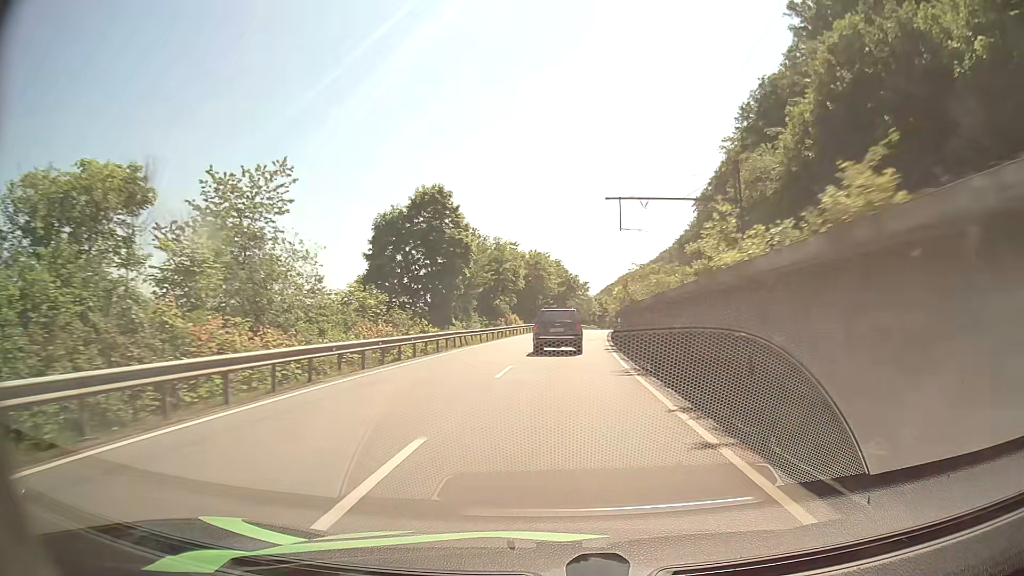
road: primary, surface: asphalt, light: Day
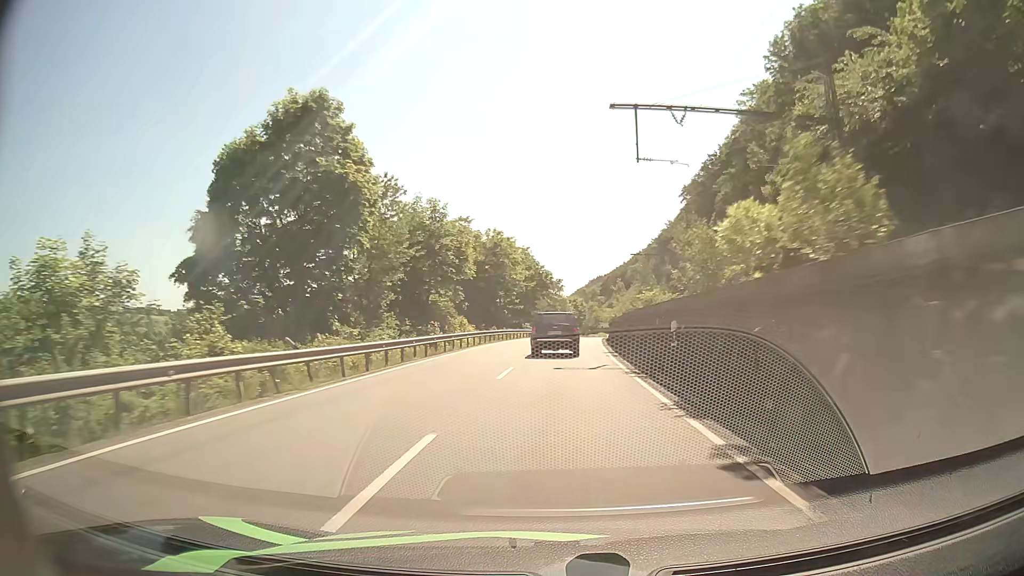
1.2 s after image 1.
(+0.5, +23.2) m; +2°
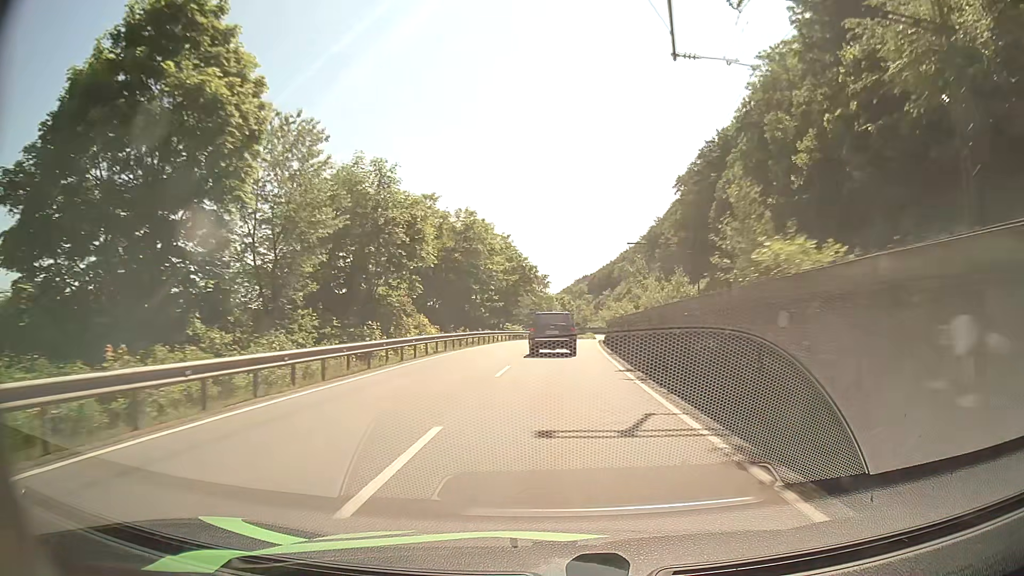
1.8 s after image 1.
(+0.1, +11.3) m; +2°
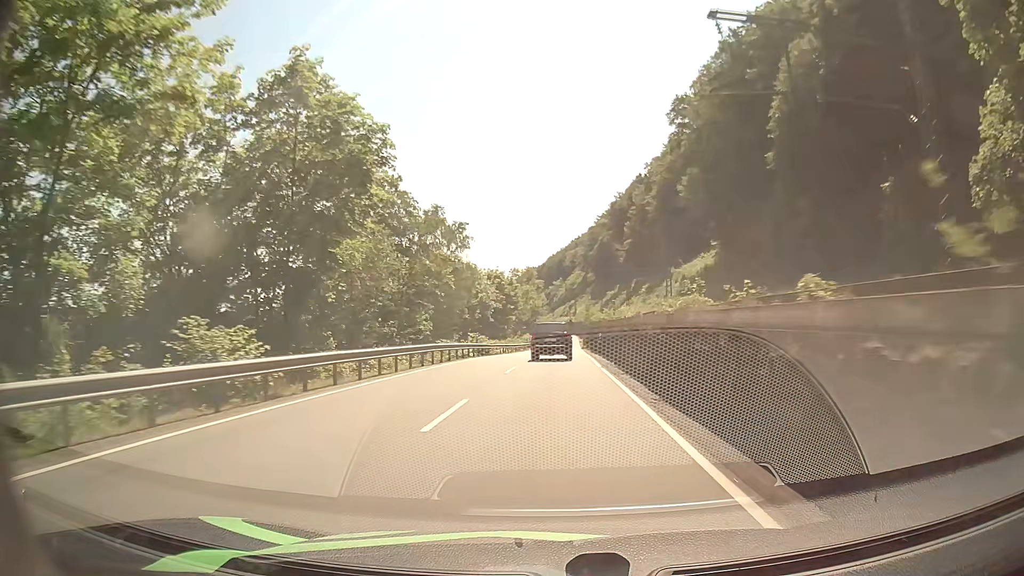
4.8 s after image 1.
(+2.1, +55.4) m; +4°
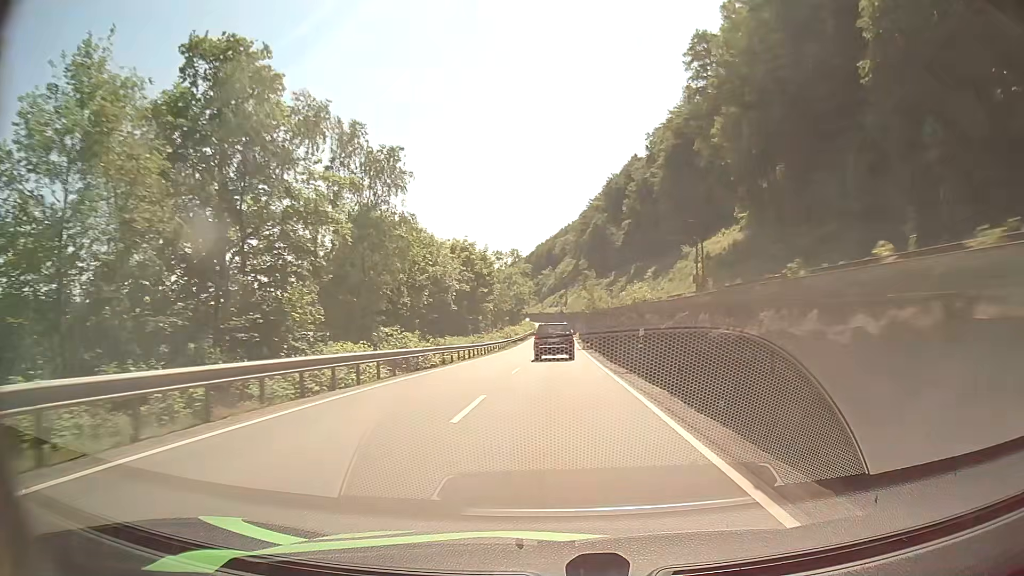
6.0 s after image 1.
(+0.2, +23.1) m; +1°
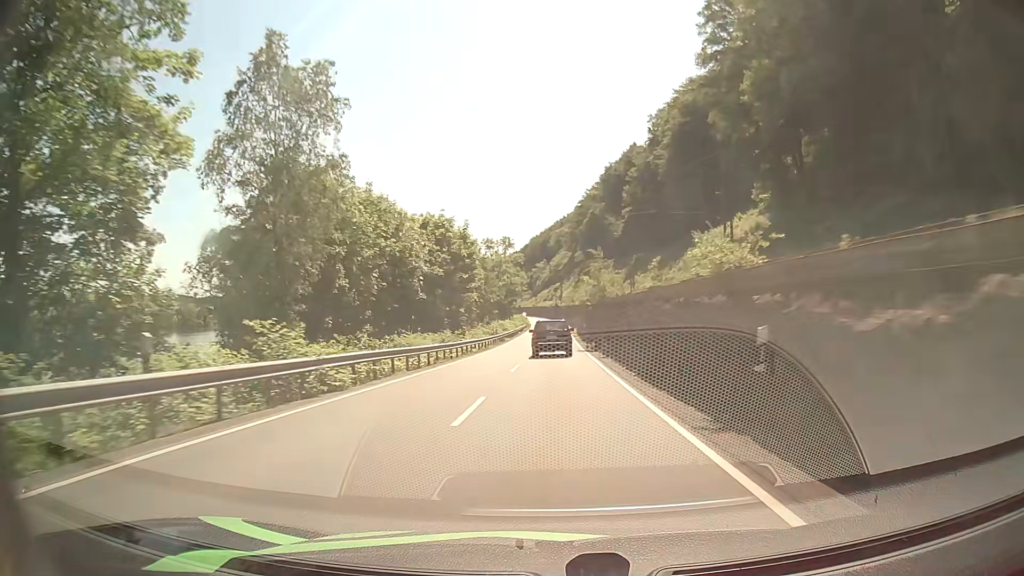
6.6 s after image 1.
(+0.1, +11.7) m; +1°
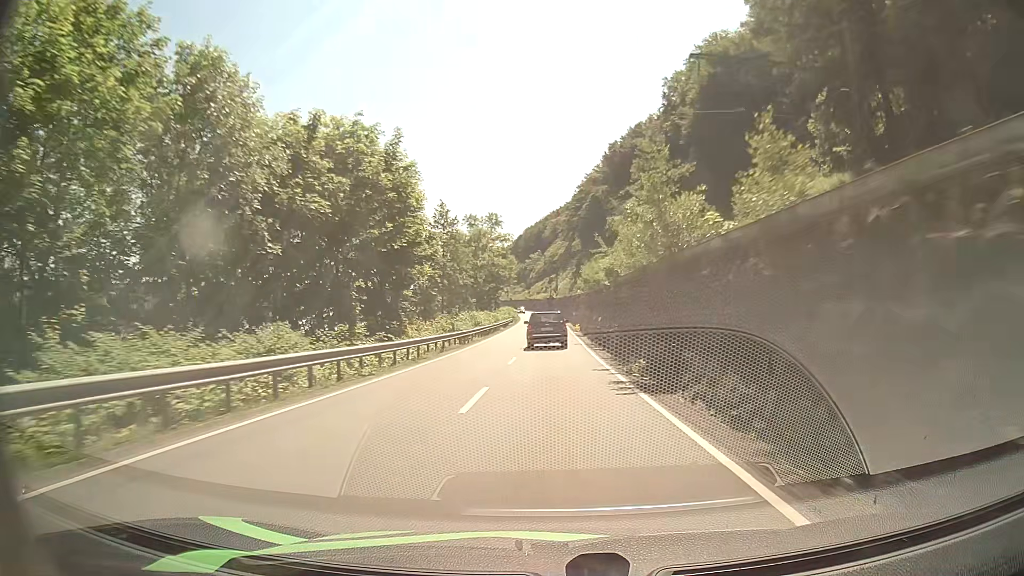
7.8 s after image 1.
(+0.1, +23.7) m; 0°
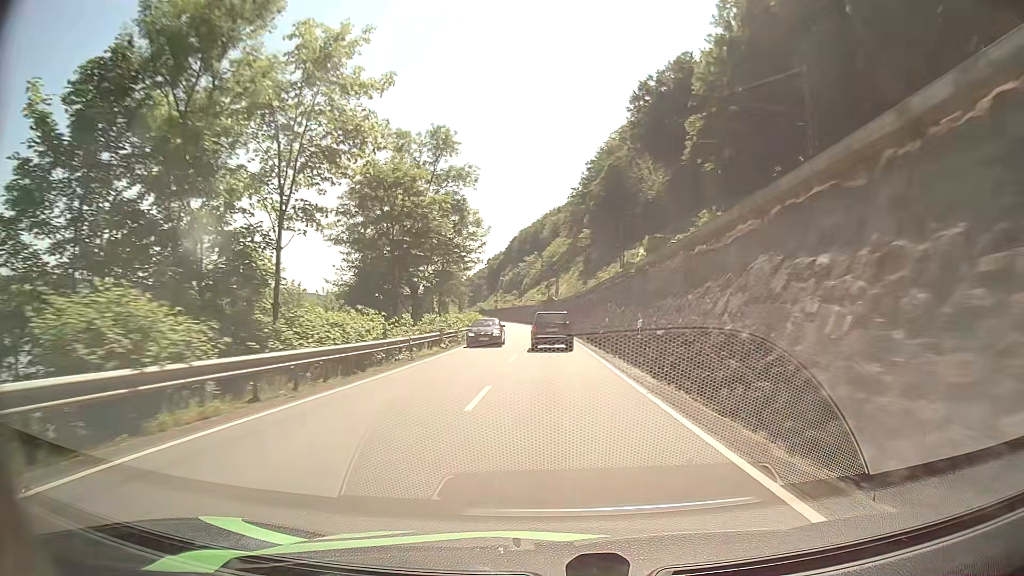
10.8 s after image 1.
(+0.3, +59.1) m; 0°
(0, +10) (0, +20) (0, +30) (0, +40) (0, +50) (-1, +60) (-1, +70) (-2, +80) (-3, +90) (-4, +100) m
